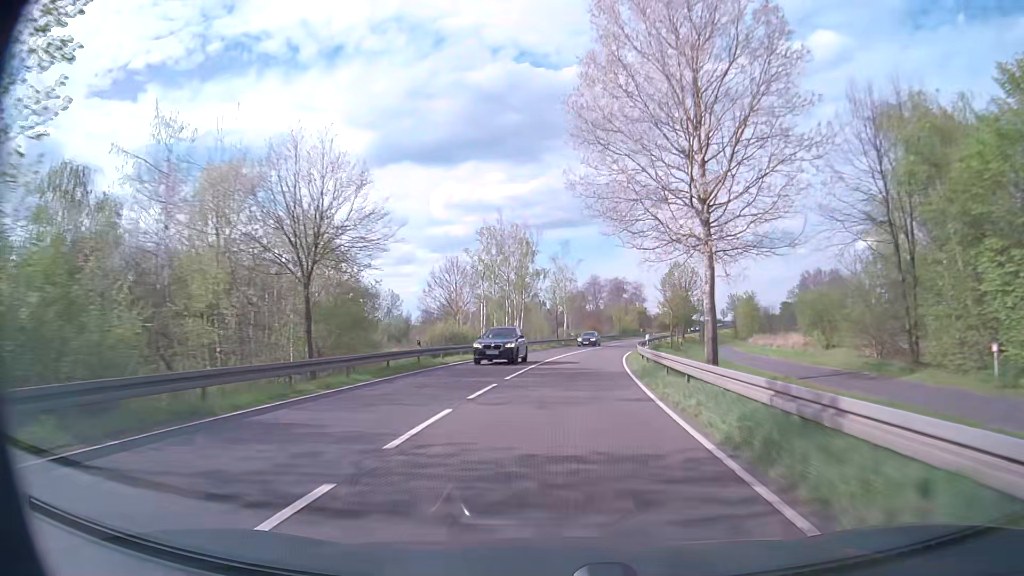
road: primary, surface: asphalt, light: Day
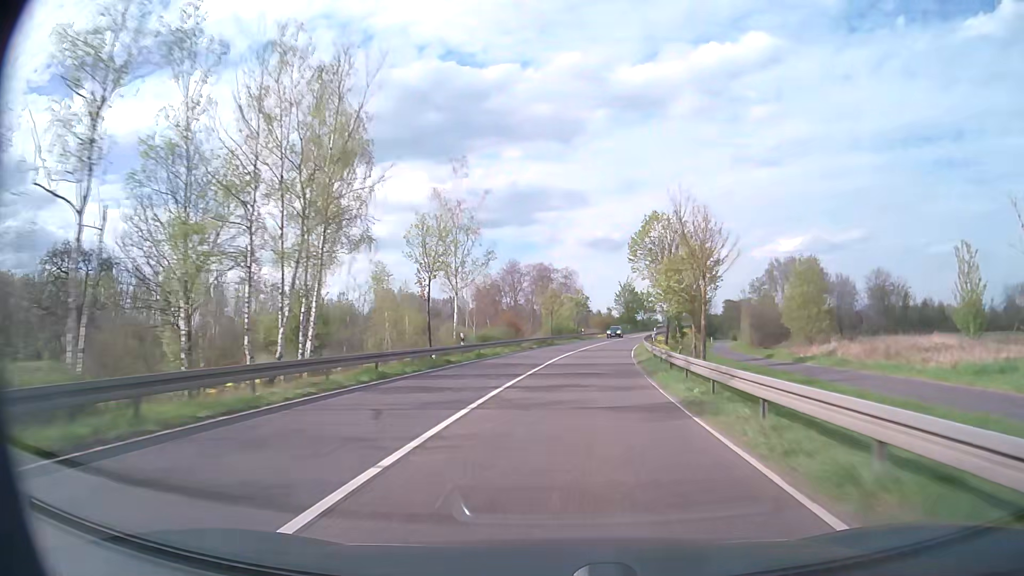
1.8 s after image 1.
(+2.4, +41.8) m; +7°
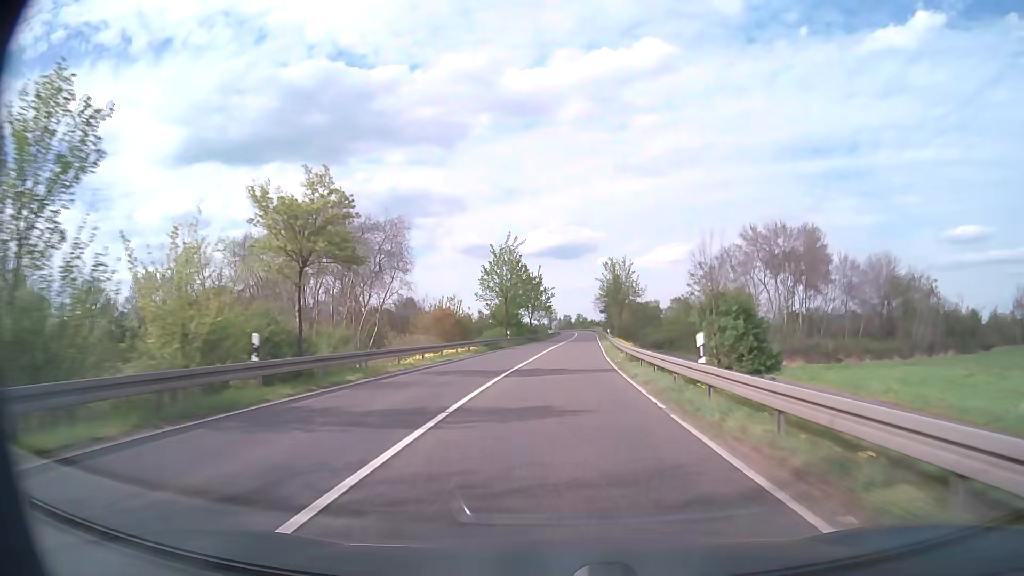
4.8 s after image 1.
(+7.2, +69.9) m; +11°
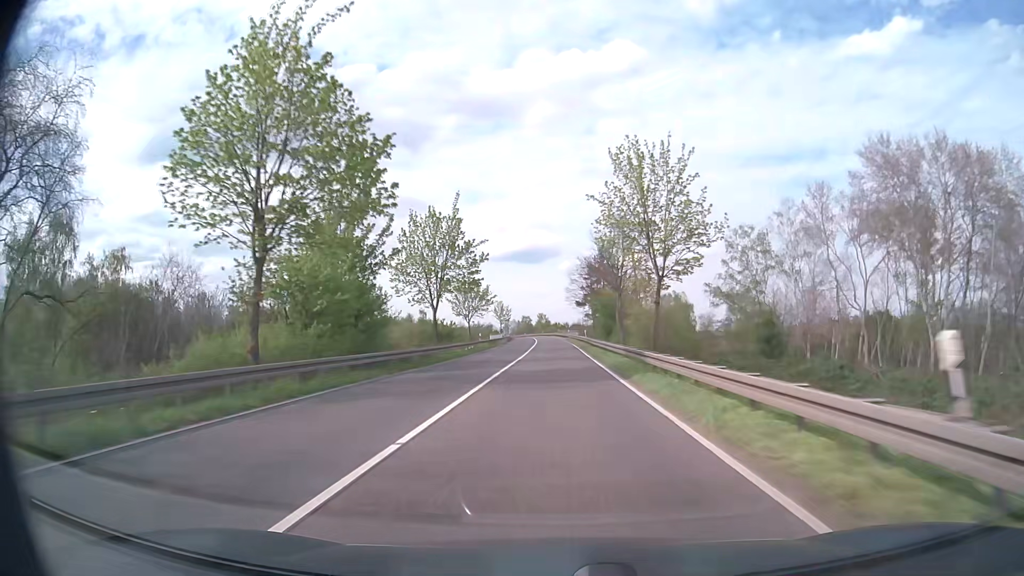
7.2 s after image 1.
(+2.1, +56.5) m; +3°
